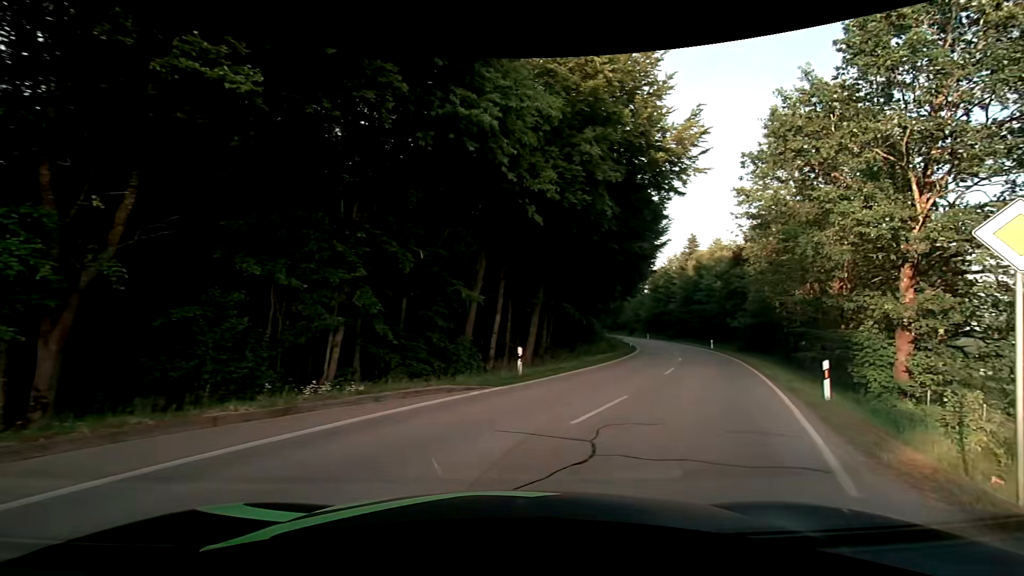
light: Day
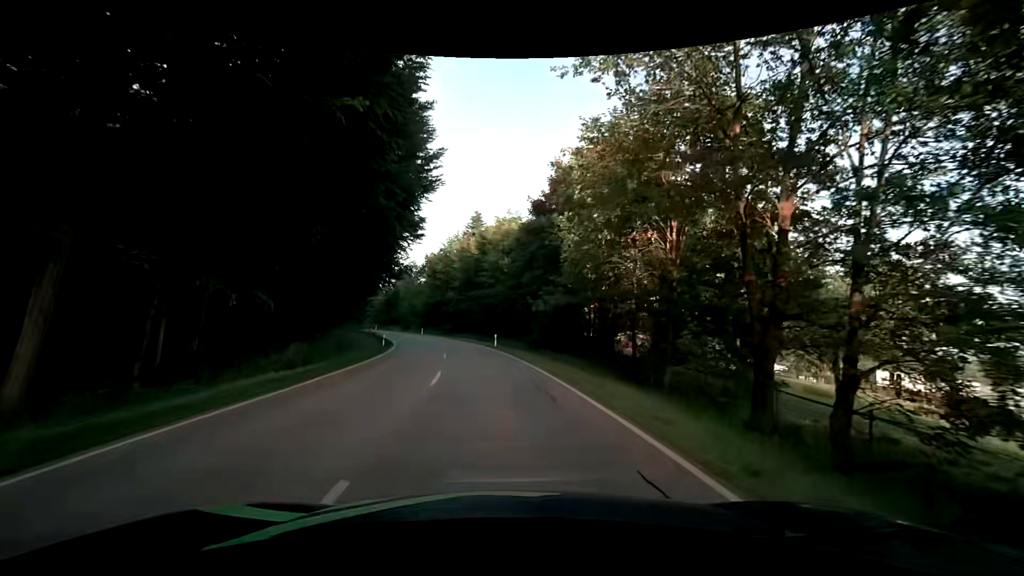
(+6.8, +17.9) m; +27°
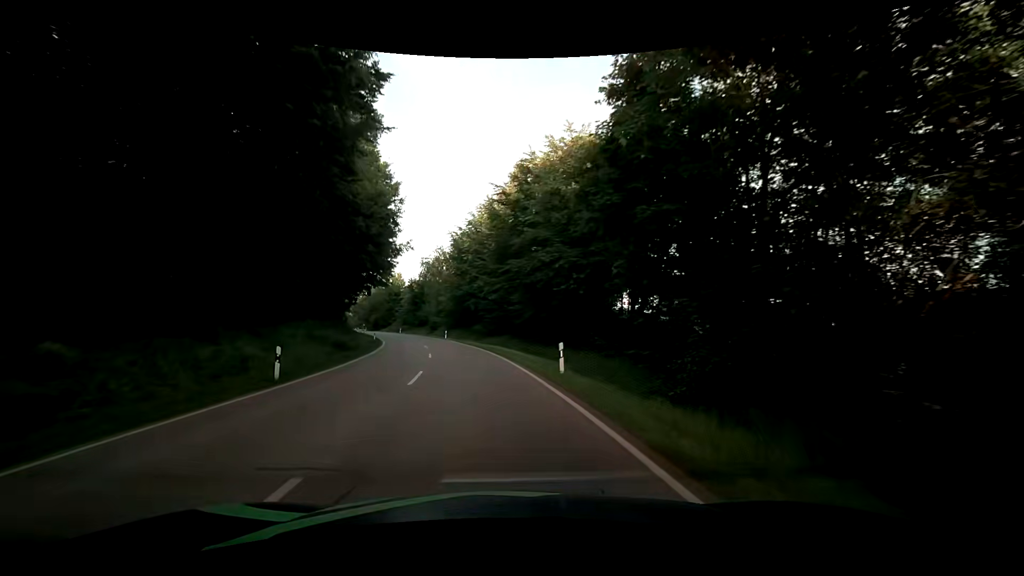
(-1.0, +24.0) m; -5°
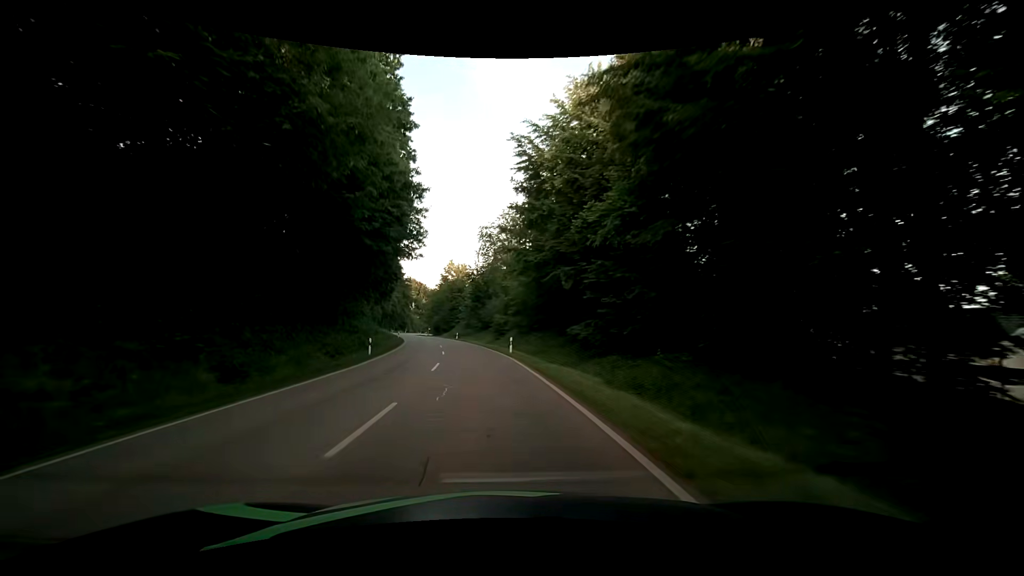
(-2.7, +31.1) m; -9°
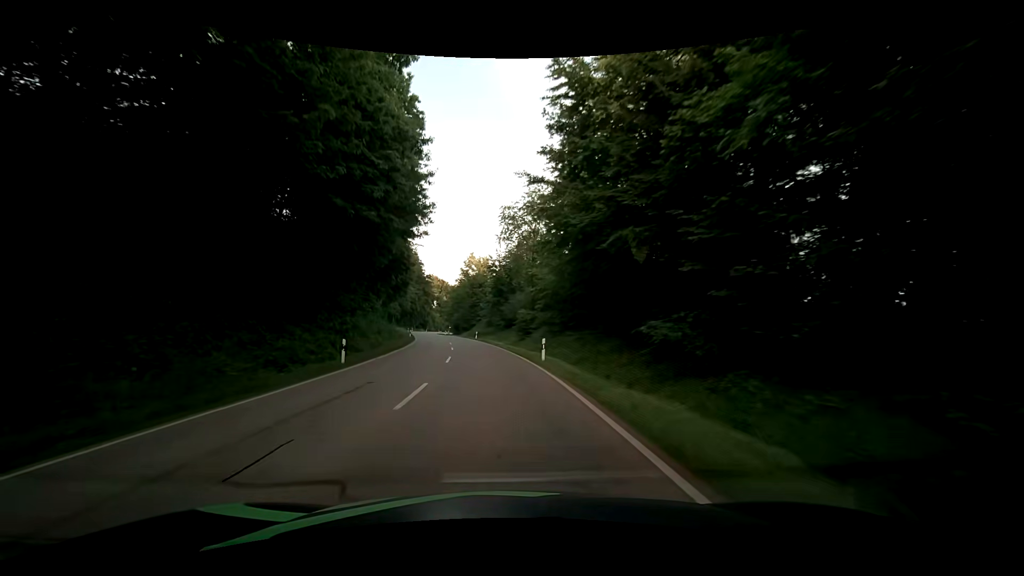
(-0.2, +9.1) m; -2°
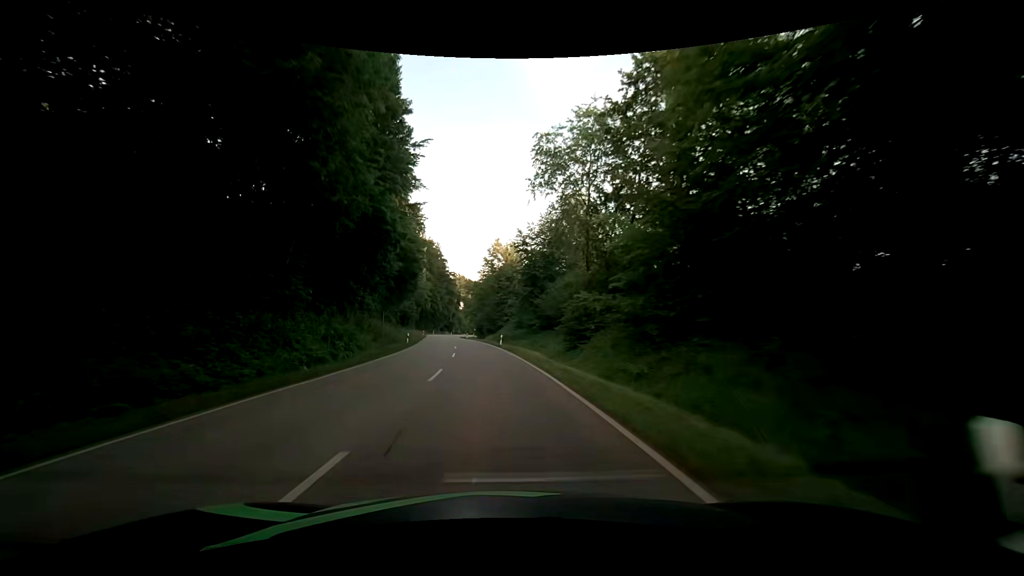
(-0.6, +19.0) m; -4°
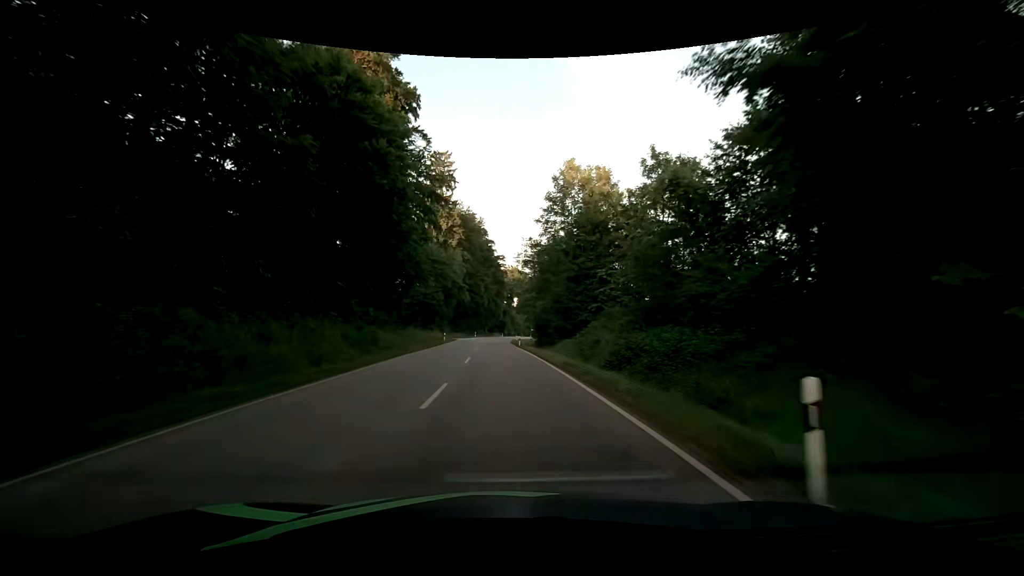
(-2.7, +40.8) m; -7°
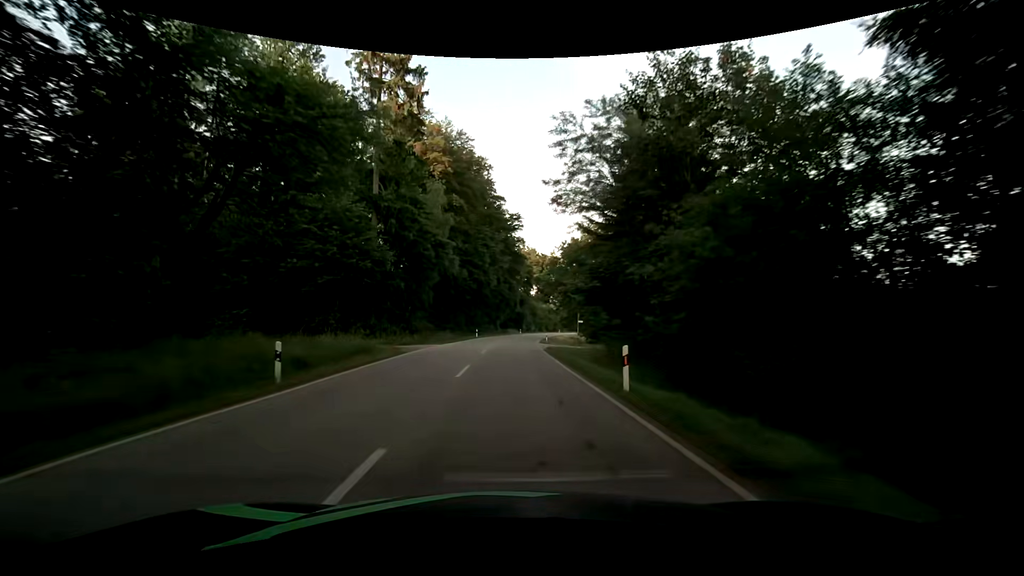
(-0.9, +42.9) m; -2°
(0, +10) (0, +20) (0, +30) (+1, +40) (+1, +50) (+2, +60) (+3, +70) (+4, +80) (+6, +90) (+8, +100) m
